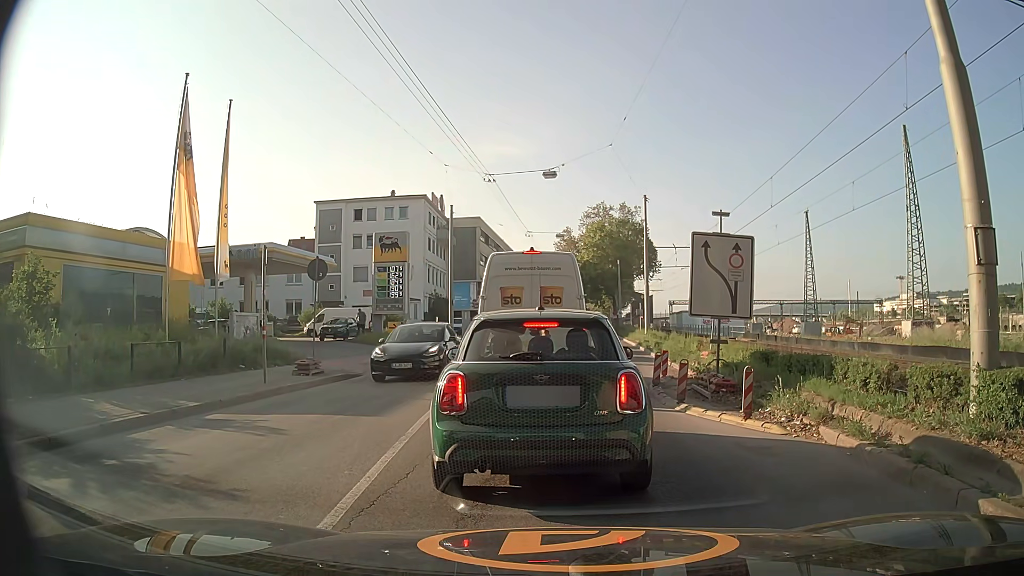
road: secondary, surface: asphalt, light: Day
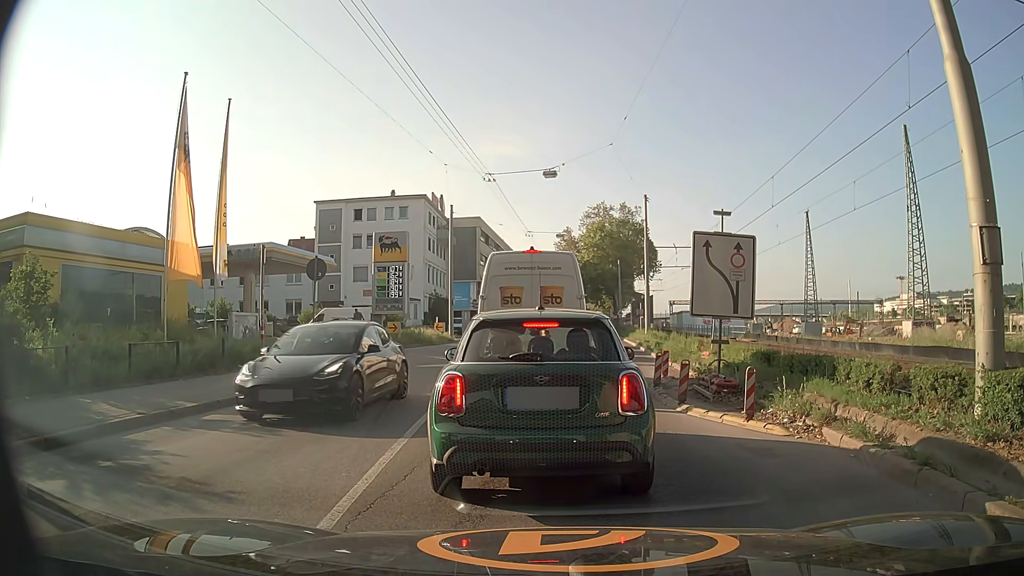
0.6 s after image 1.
(0.0, +0.1) m; 0°
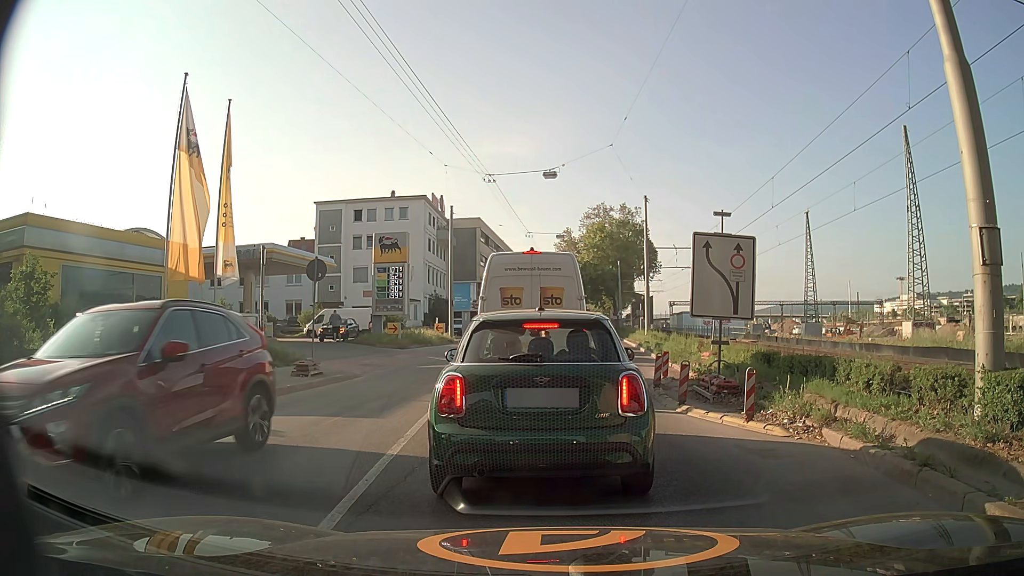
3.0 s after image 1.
(0.0, +0.1) m; 0°
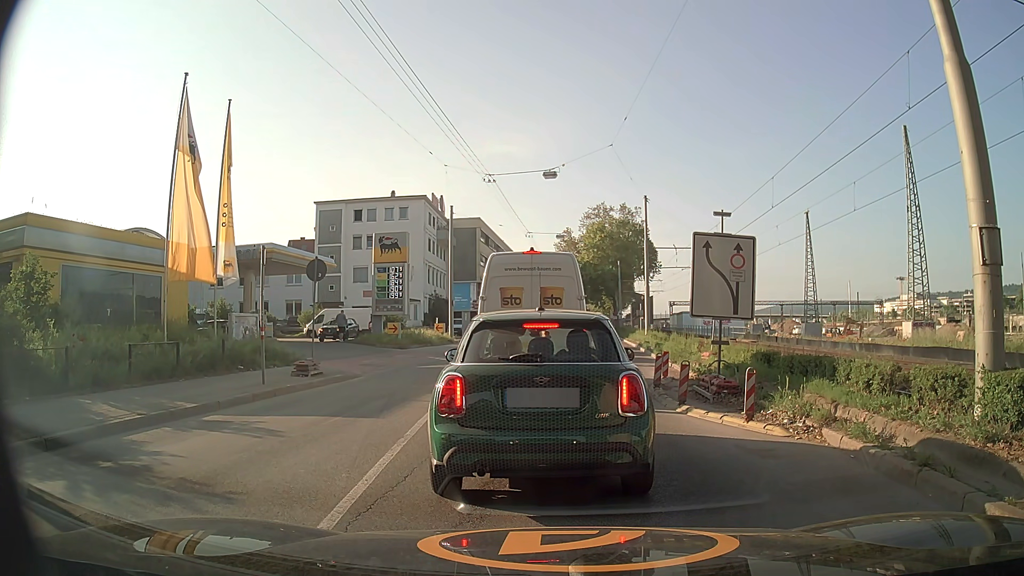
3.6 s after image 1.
(0.0, 0.0) m; 0°
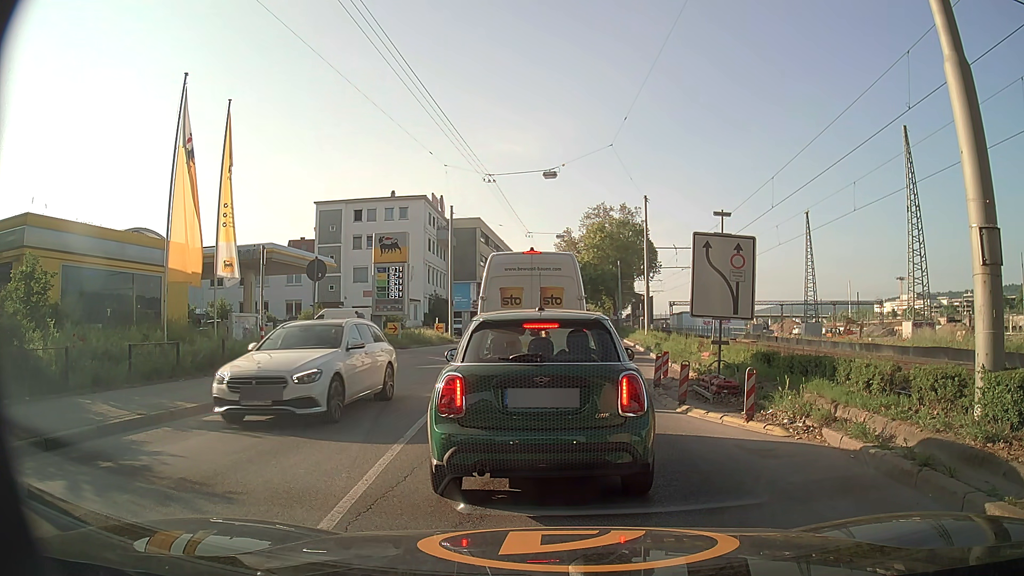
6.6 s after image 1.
(0.0, 0.0) m; 0°
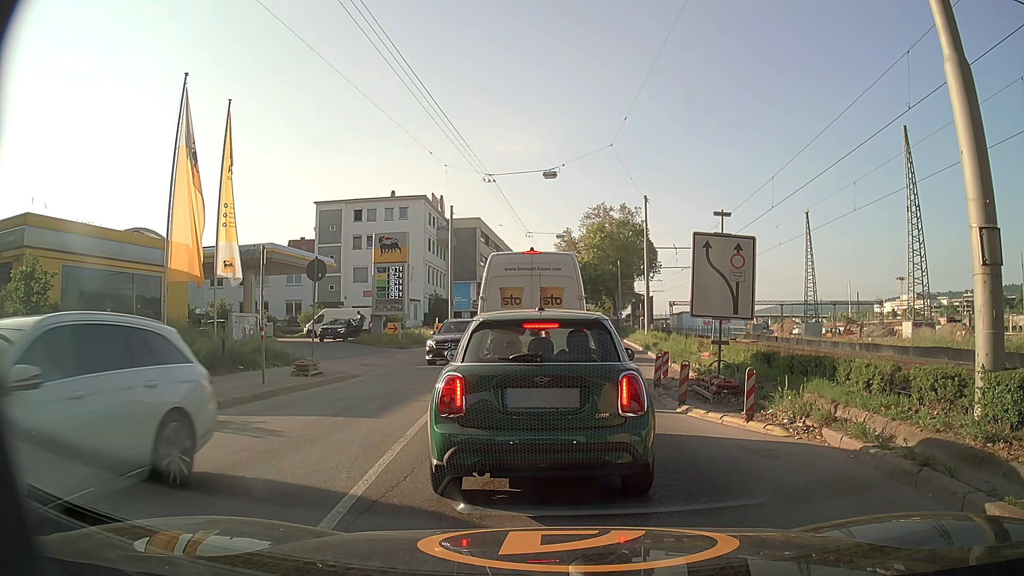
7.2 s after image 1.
(0.0, 0.0) m; 0°
